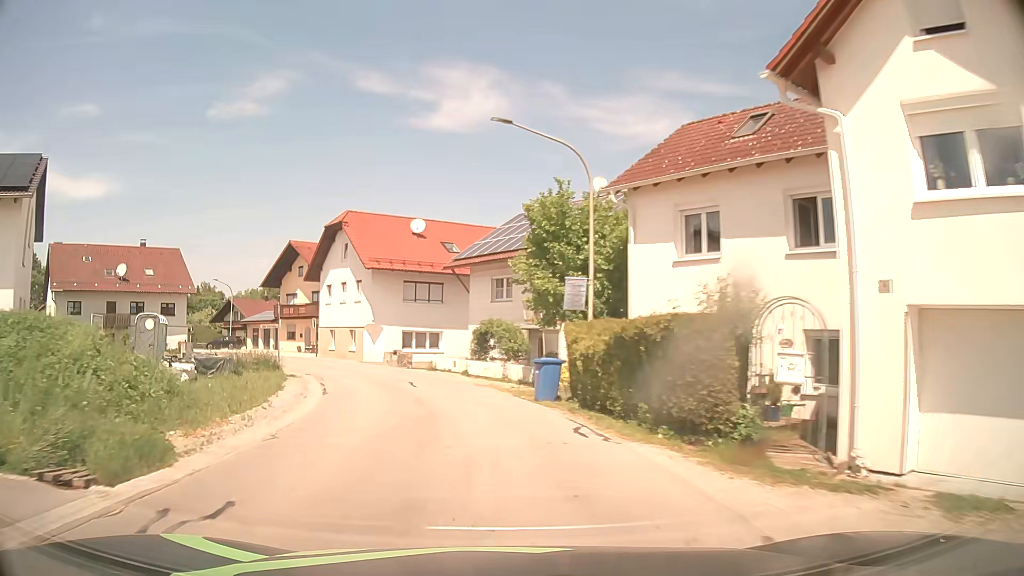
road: tertiary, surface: asphalt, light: Day
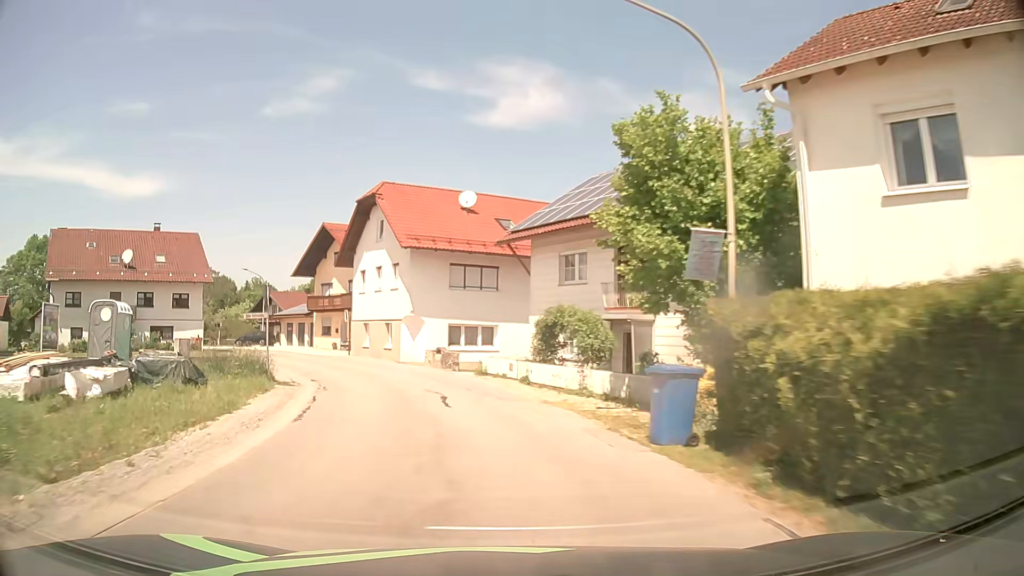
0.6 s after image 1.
(-0.3, +7.4) m; -5°
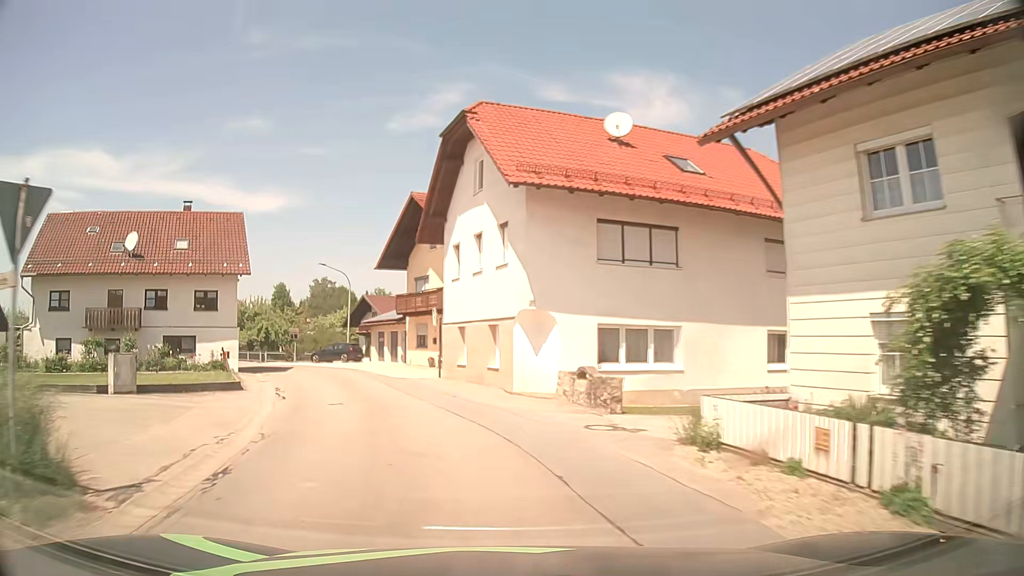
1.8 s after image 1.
(-1.4, +14.7) m; -12°
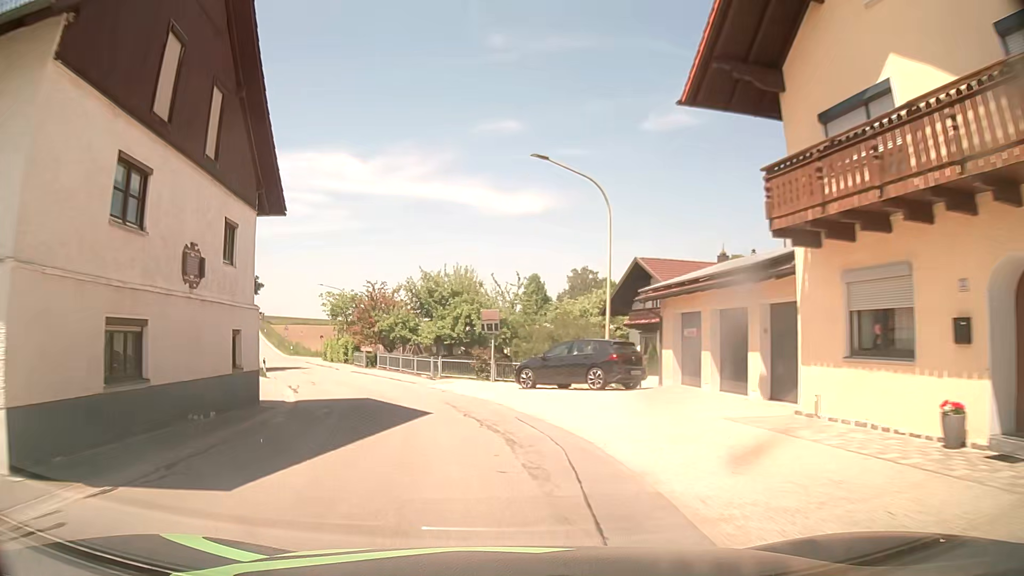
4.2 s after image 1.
(-6.1, +28.7) m; -22°
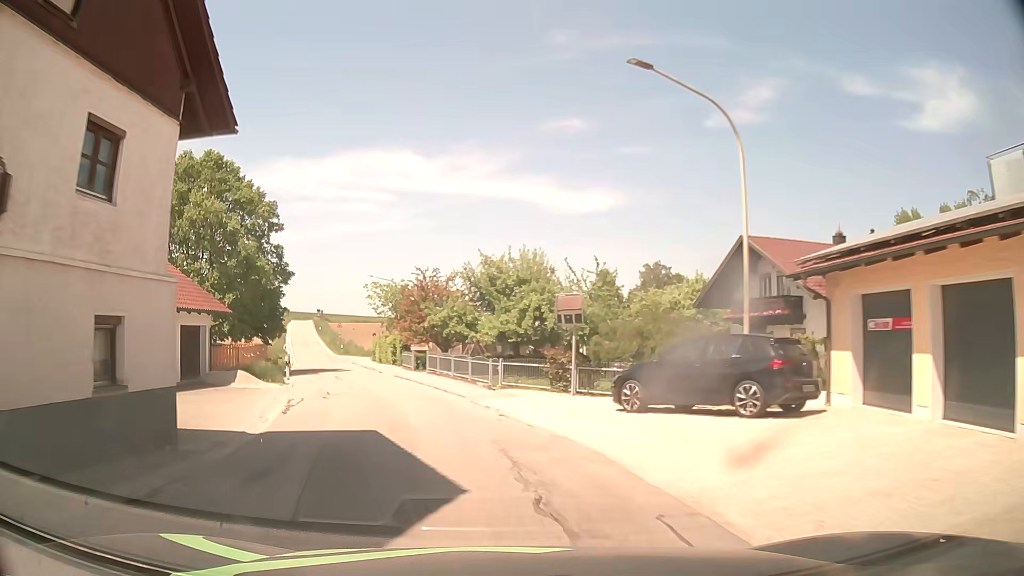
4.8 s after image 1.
(-0.3, +7.4) m; -6°
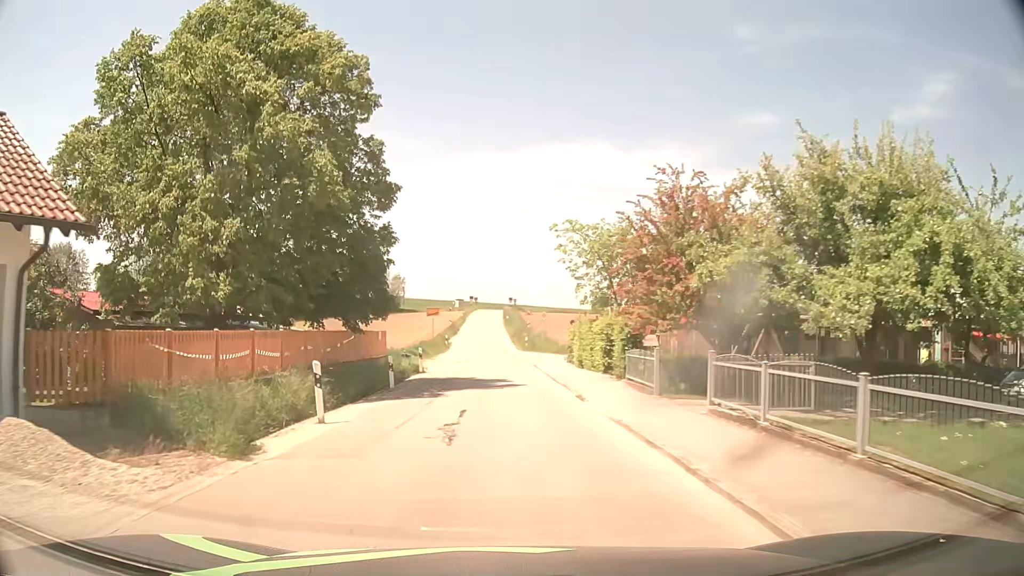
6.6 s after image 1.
(-3.2, +20.8) m; -17°
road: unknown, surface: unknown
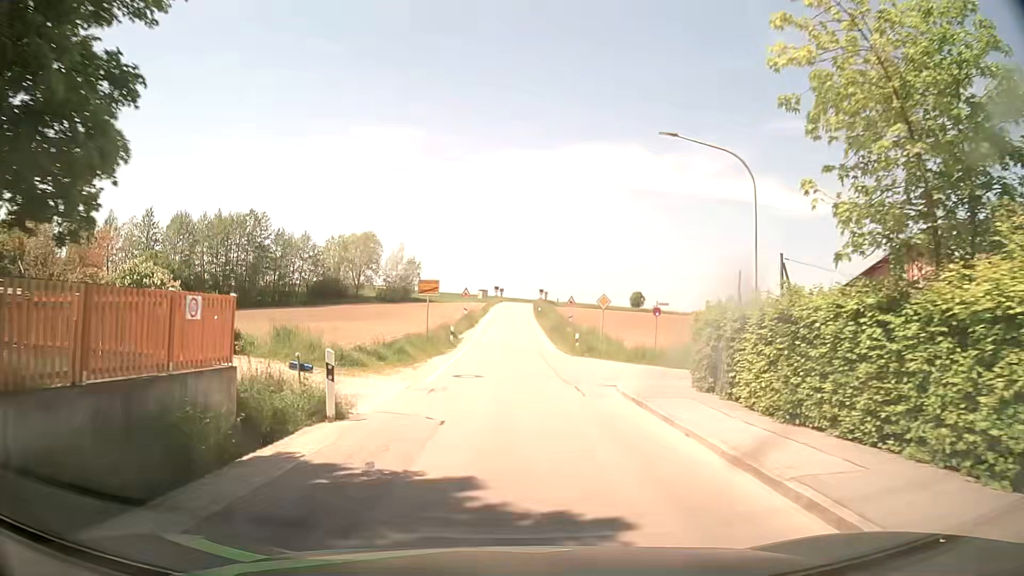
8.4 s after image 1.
(-0.5, +18.5) m; -2°
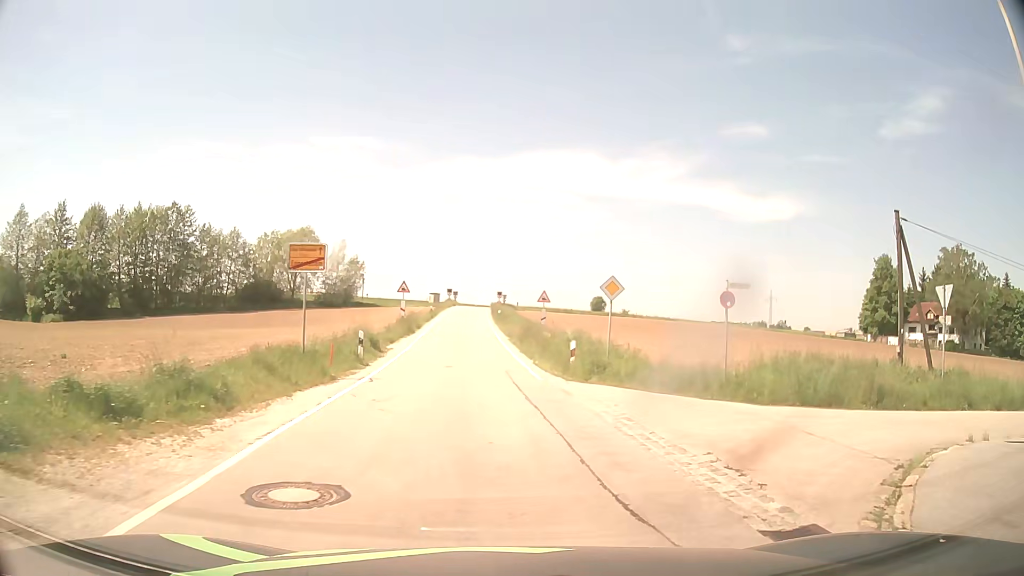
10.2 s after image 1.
(+0.4, +13.3) m; +5°
